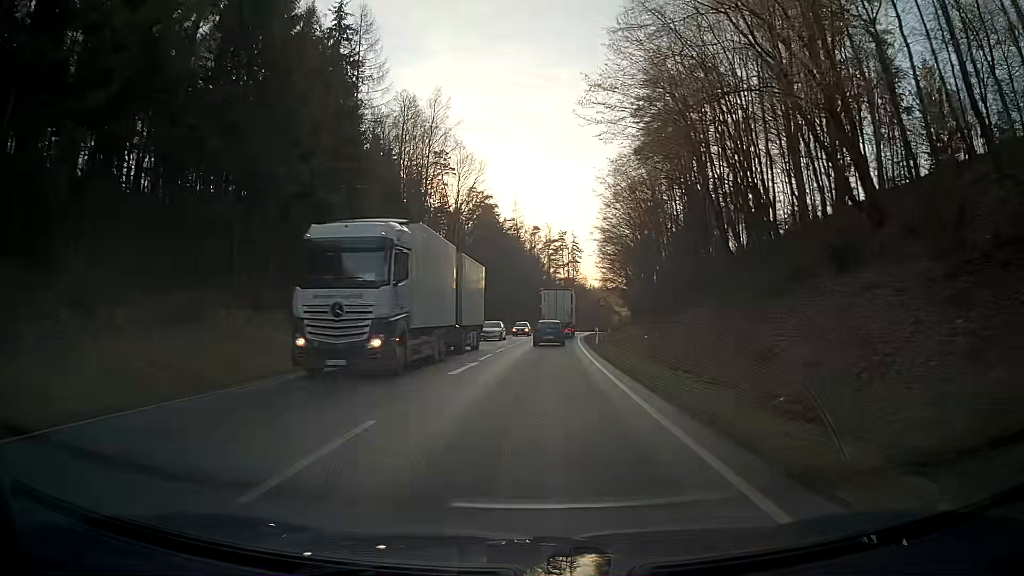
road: secondary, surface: asphalt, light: Day
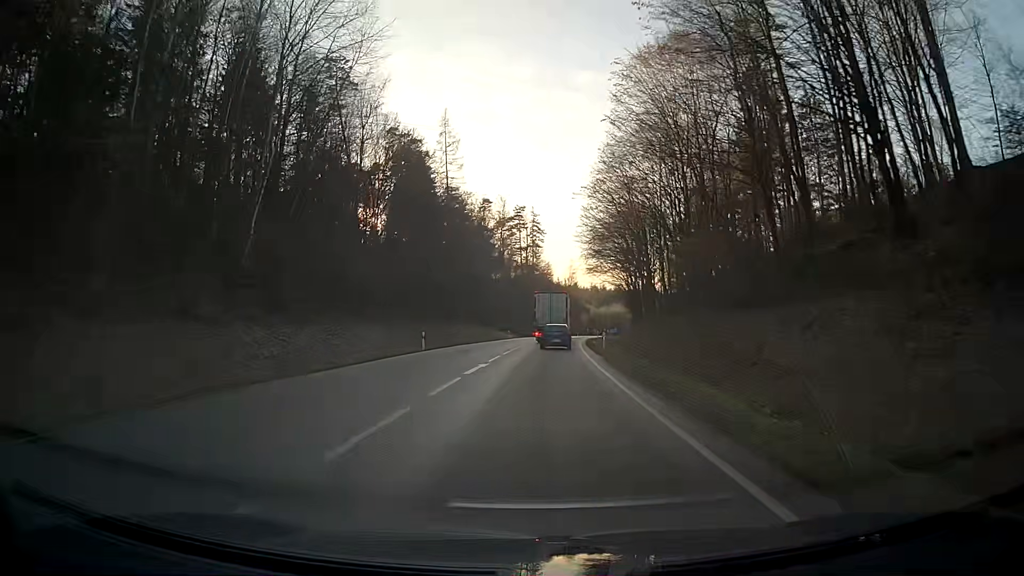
(+1.9, +53.0) m; +4°
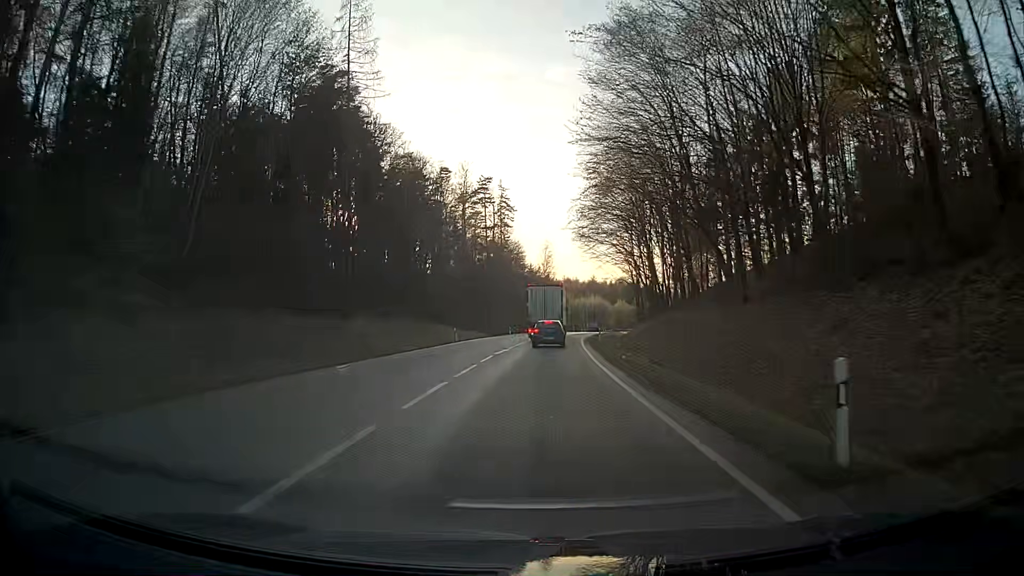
(+0.7, +32.1) m; +3°
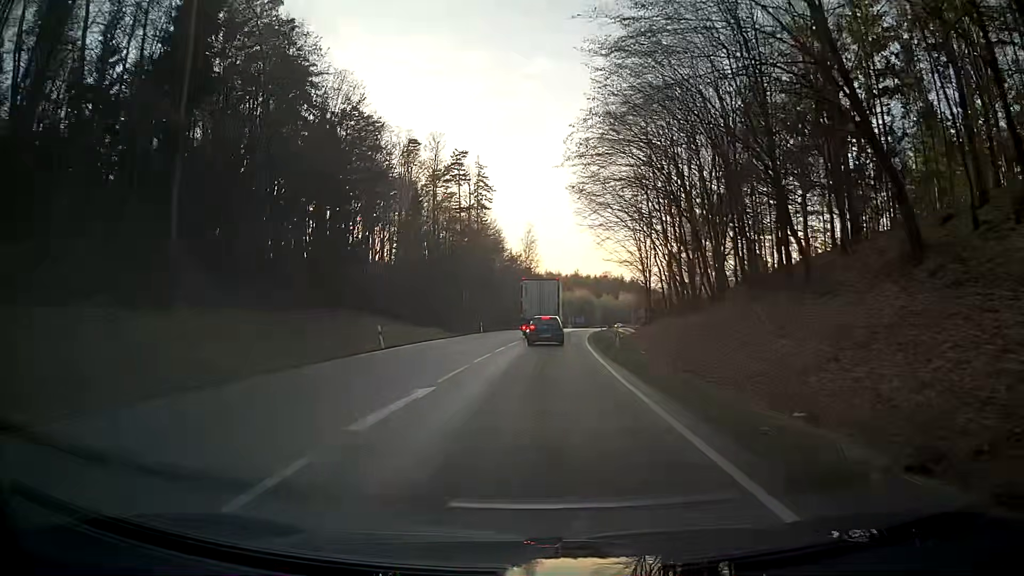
(+0.3, +20.2) m; +2°
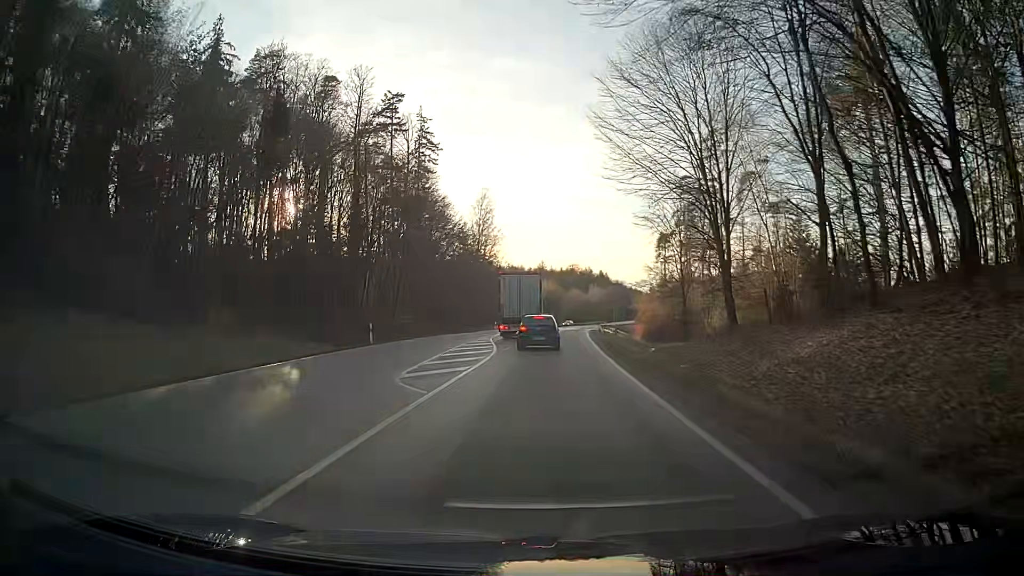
(+0.4, +35.8) m; +3°
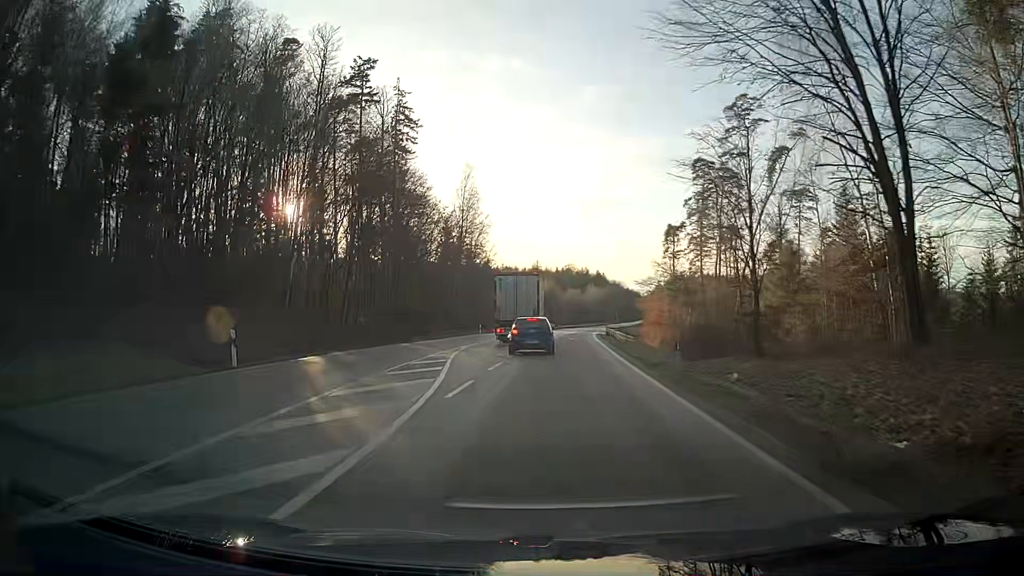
(+0.2, +15.9) m; +1°
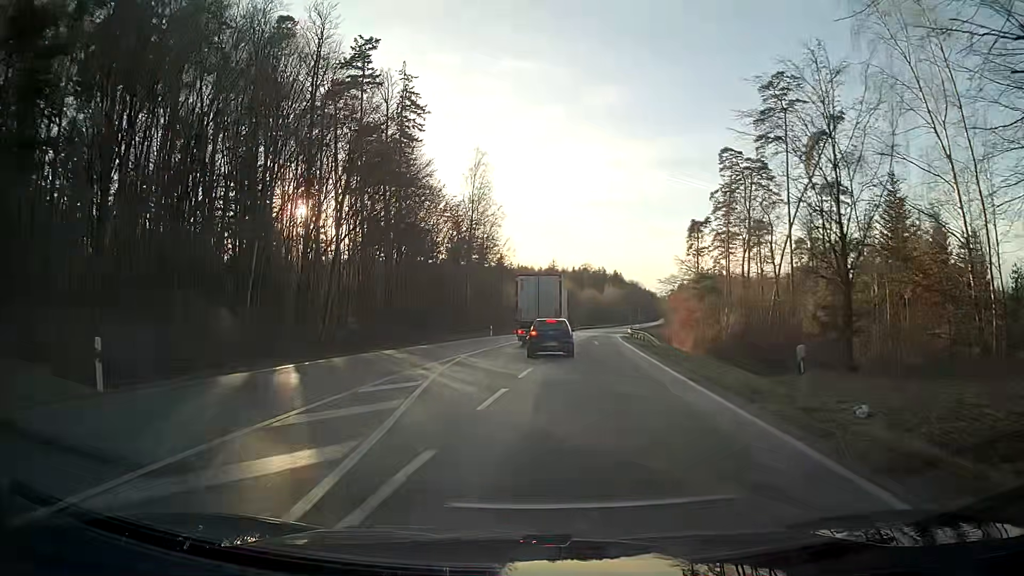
(-0.1, +7.6) m; -2°
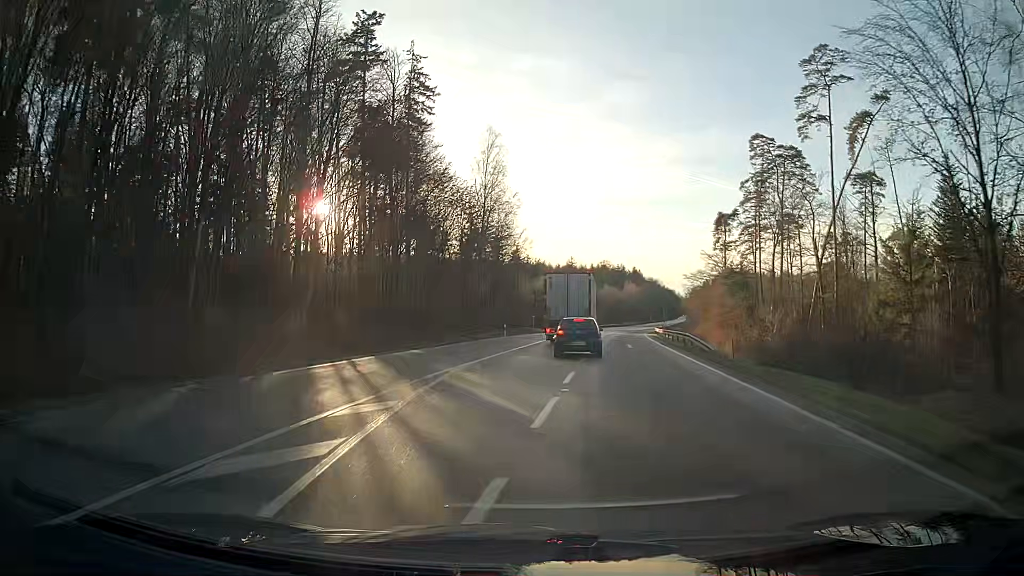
(-0.1, +7.3) m; -1°
(0, +10) (0, +20) (+1, +30) (+2, +40) (+3, +50) (+4, +60) (+6, +70) (+7, +80) (+9, +89) (+11, +99) m
